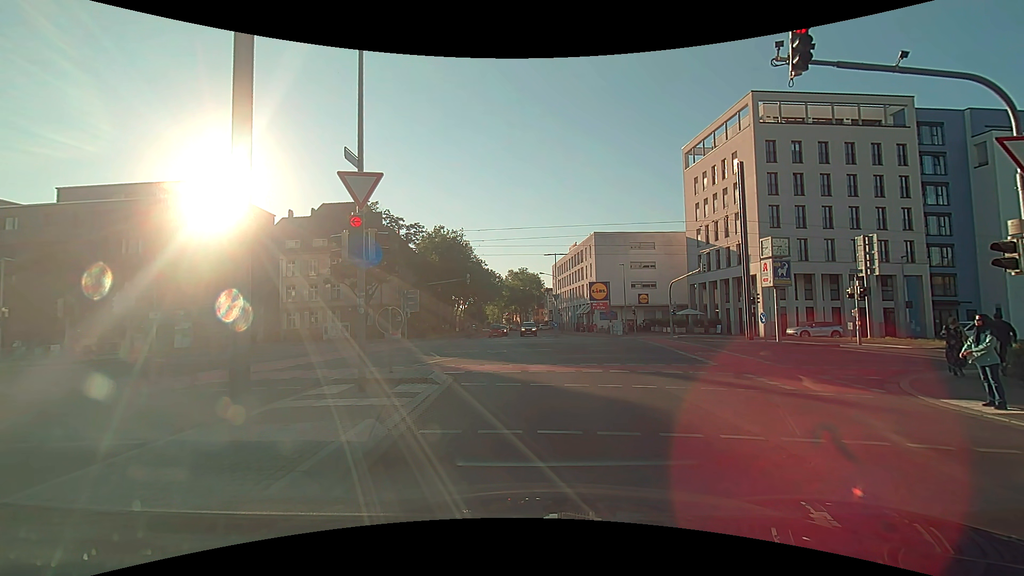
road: tertiary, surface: asphalt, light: Day
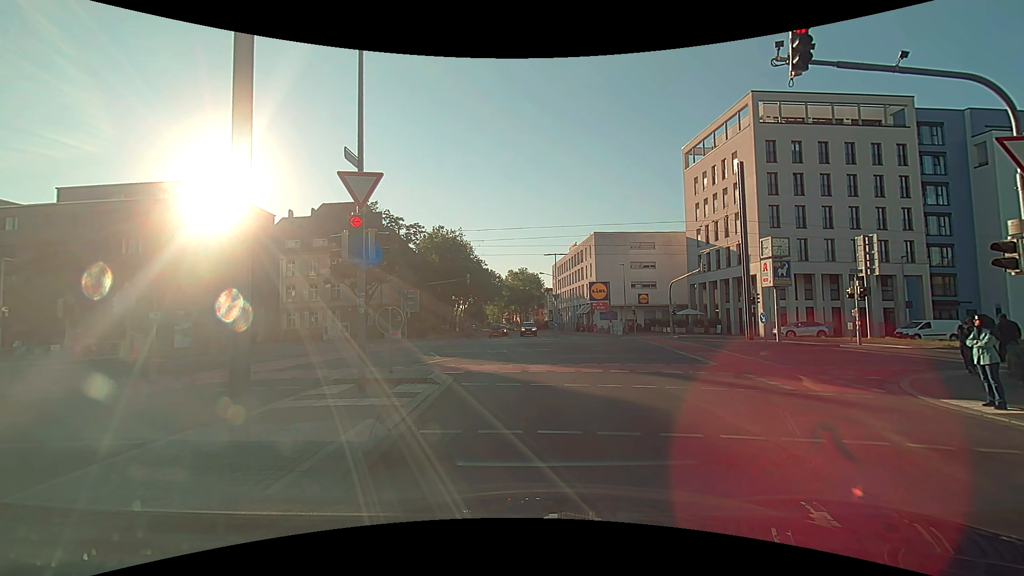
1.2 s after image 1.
(0.0, 0.0) m; 0°
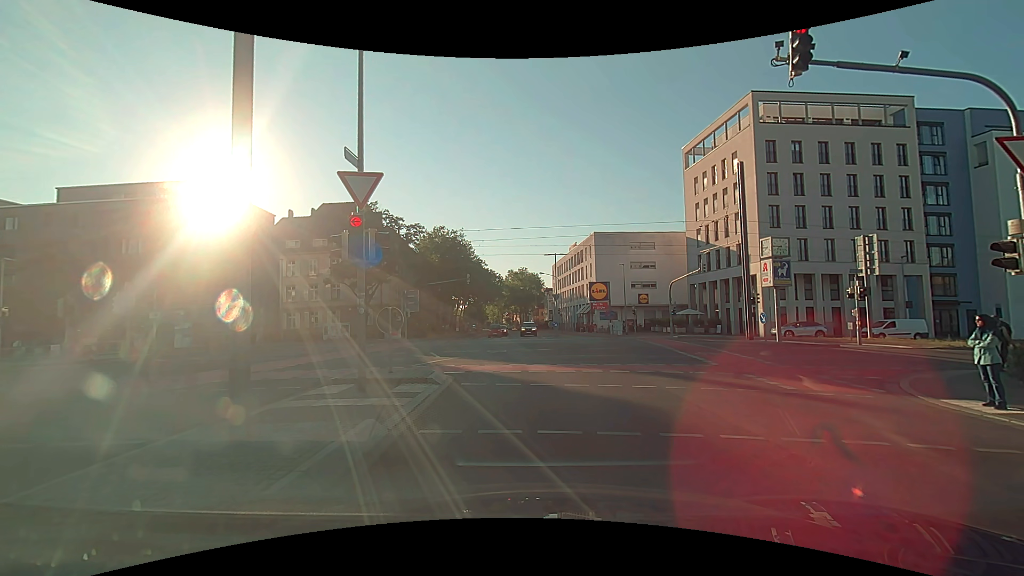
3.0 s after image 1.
(0.0, 0.0) m; 0°
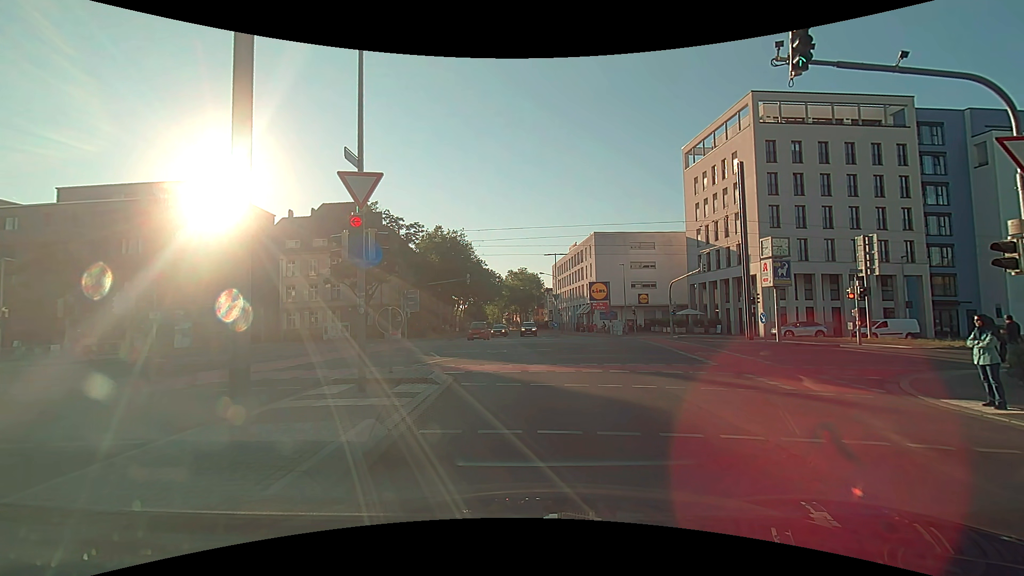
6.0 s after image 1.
(0.0, 0.0) m; 0°
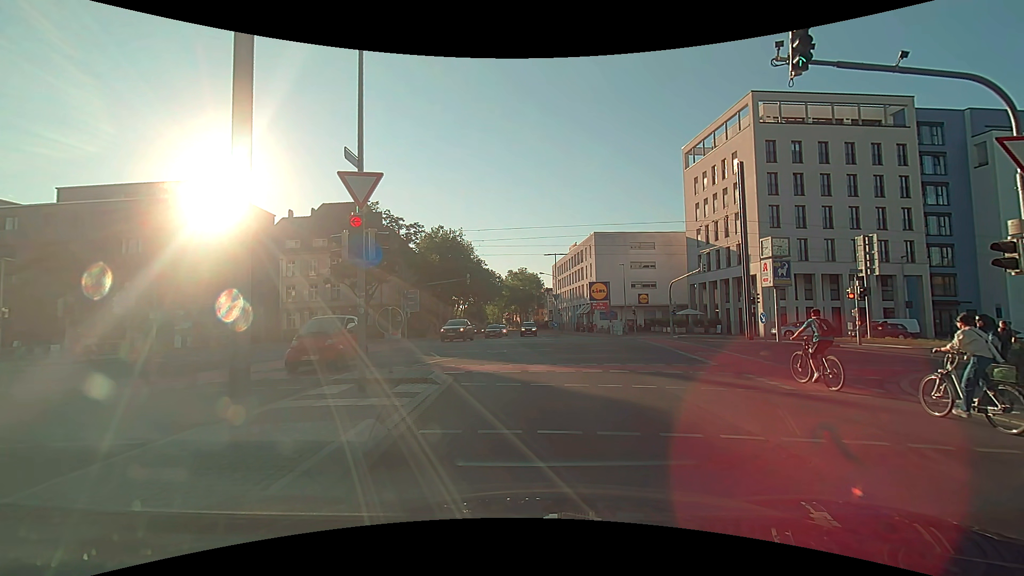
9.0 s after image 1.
(0.0, 0.0) m; 0°
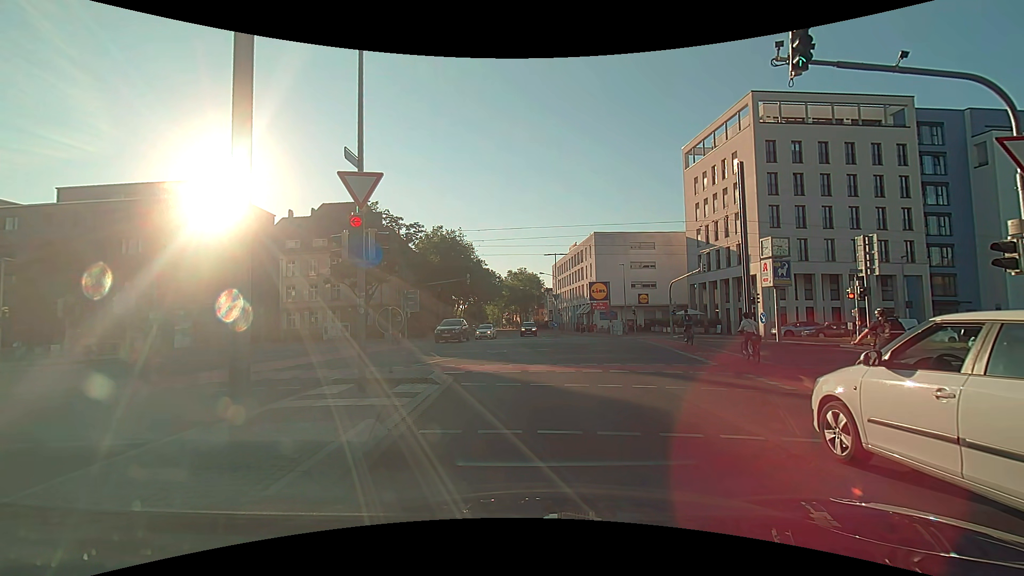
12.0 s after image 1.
(0.0, 0.0) m; 0°
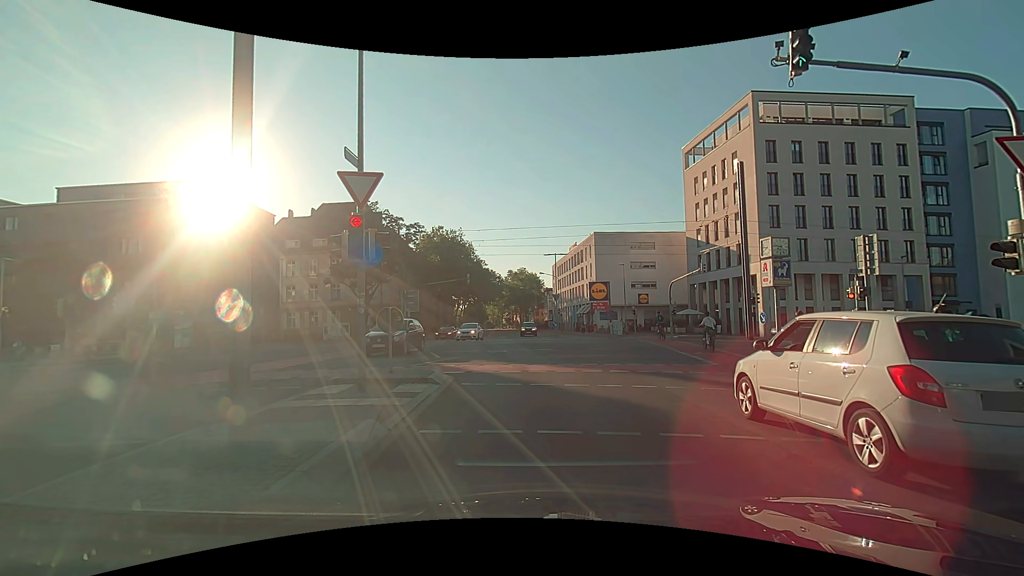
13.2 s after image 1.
(0.0, 0.0) m; 0°
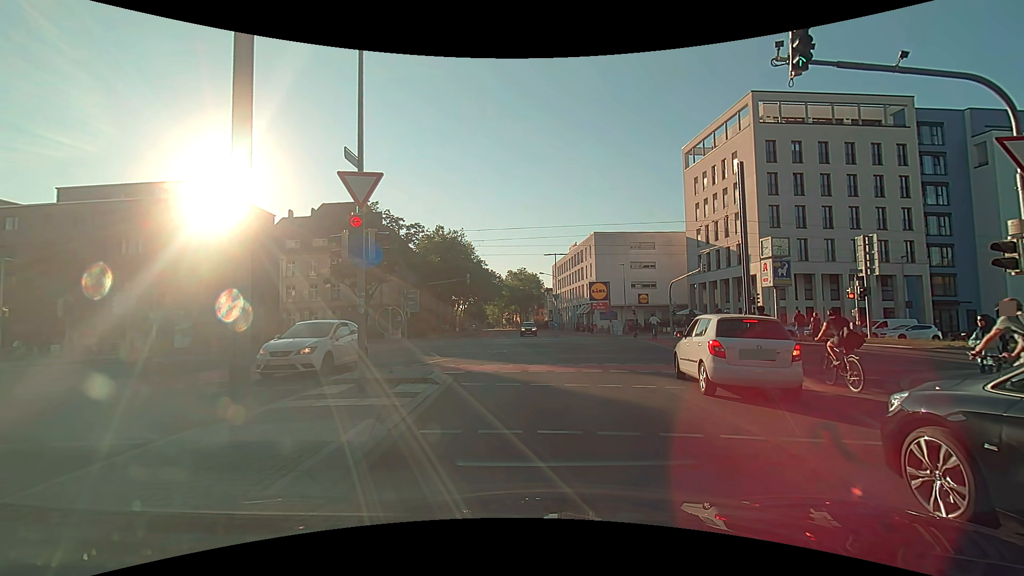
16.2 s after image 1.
(0.0, 0.0) m; 0°
(0, +10) (-1, +20) (-4, +29) (-10, +38) (-19, +42) (-29, +42) (-39, +41) (-49, +41) (-59, +40) (-69, +39) m
